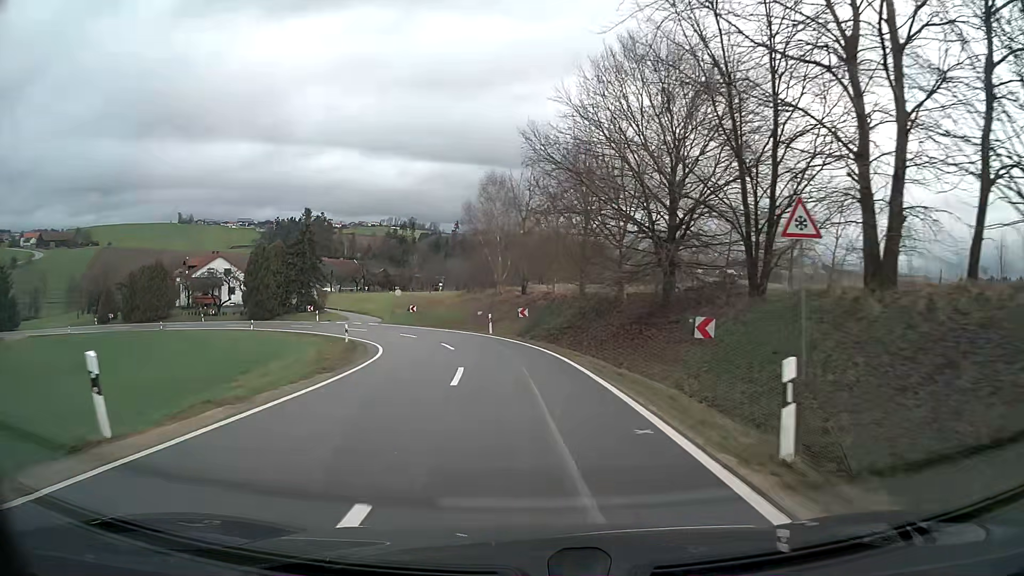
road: tertiary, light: Day
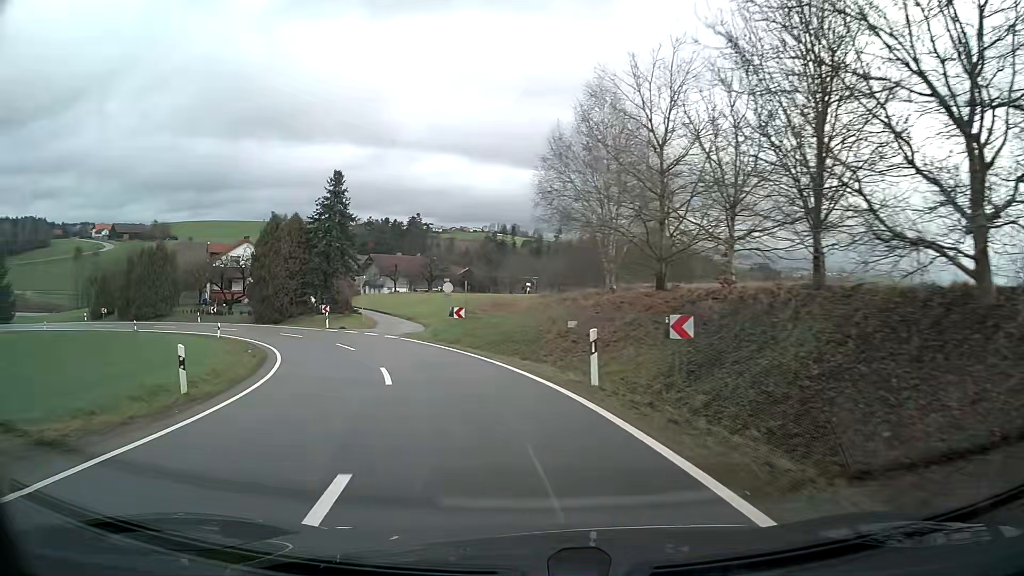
(-1.6, +23.4) m; -11°
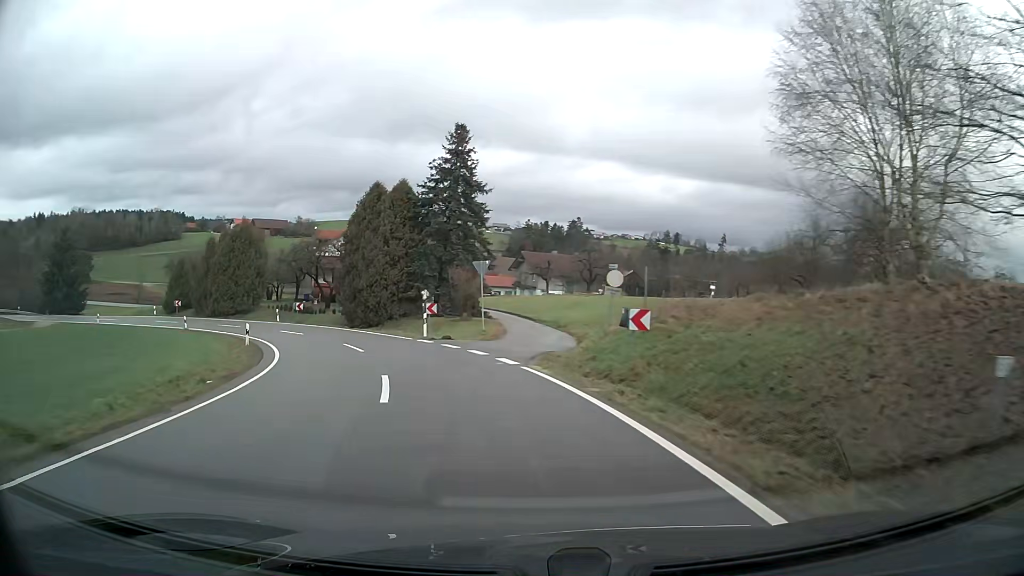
(-1.8, +15.4) m; -14°
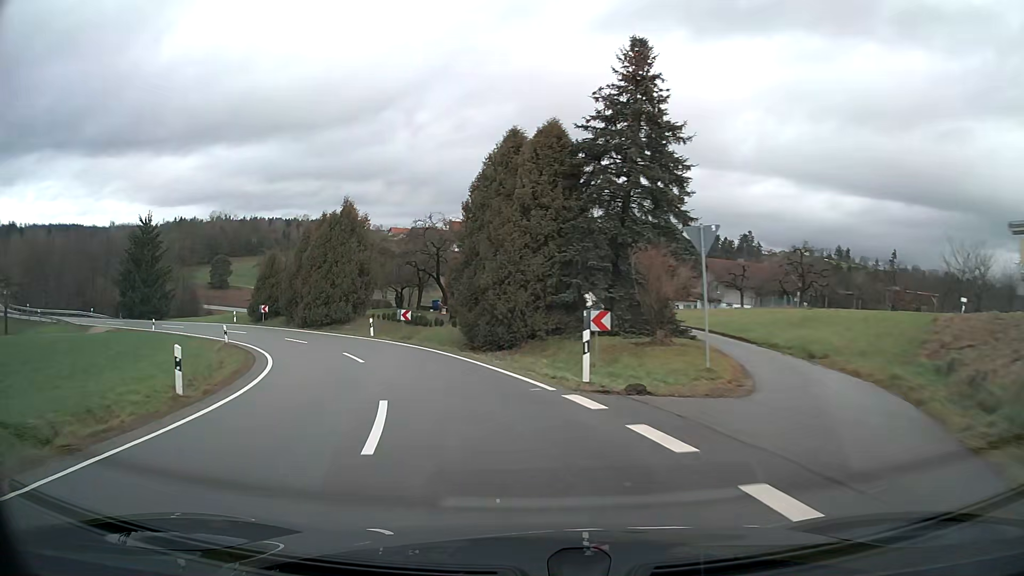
(-2.0, +15.6) m; -14°
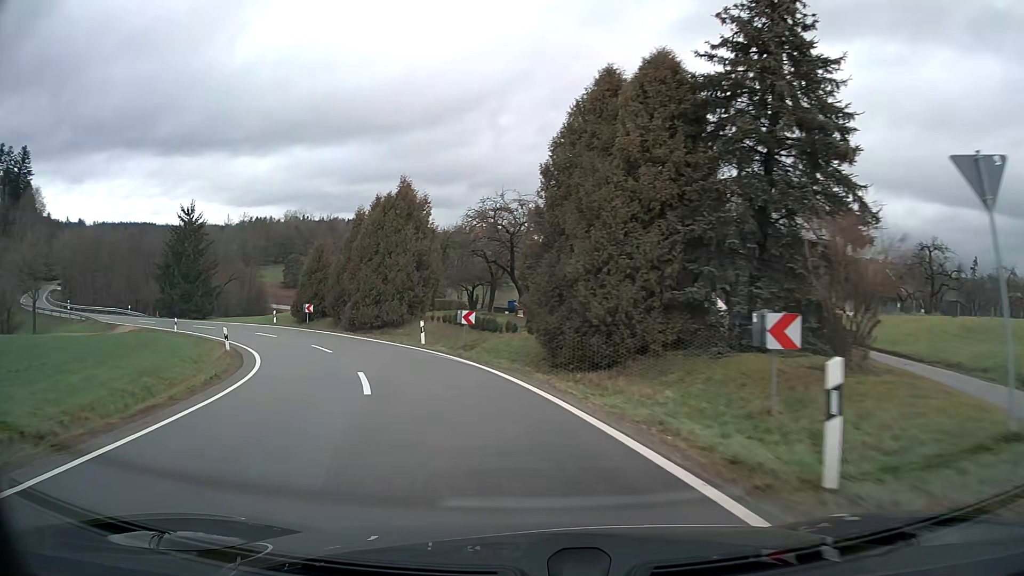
(-0.5, +7.9) m; -8°
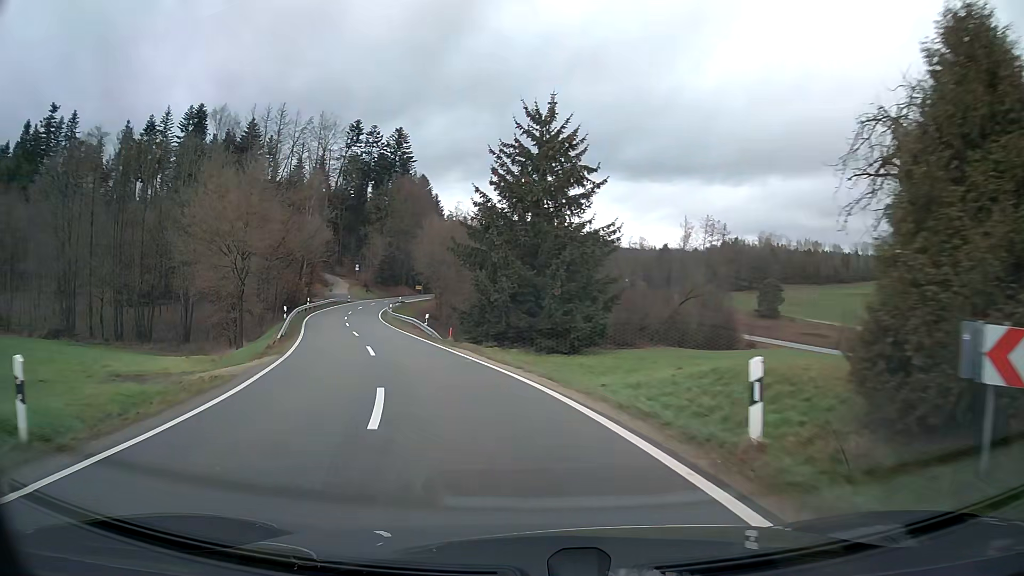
(-13.6, +36.6) m; -40°
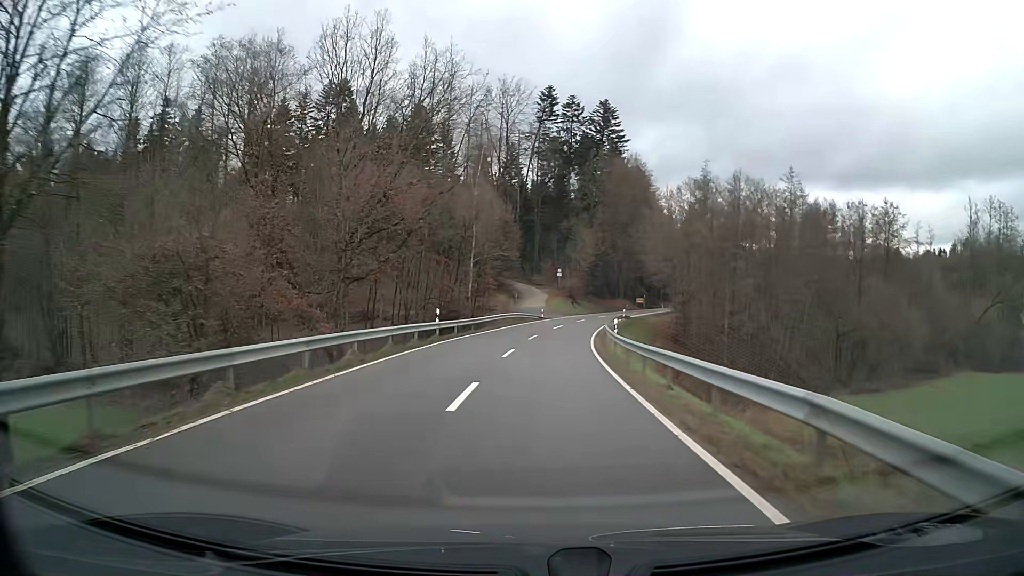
(-6.2, +33.8) m; -14°
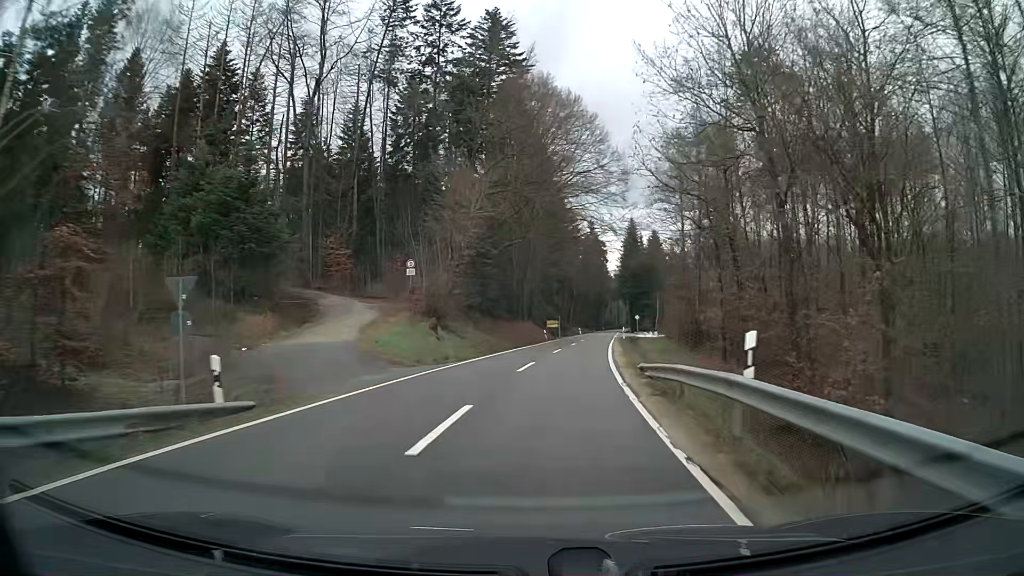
(+3.8, +50.5) m; +10°
